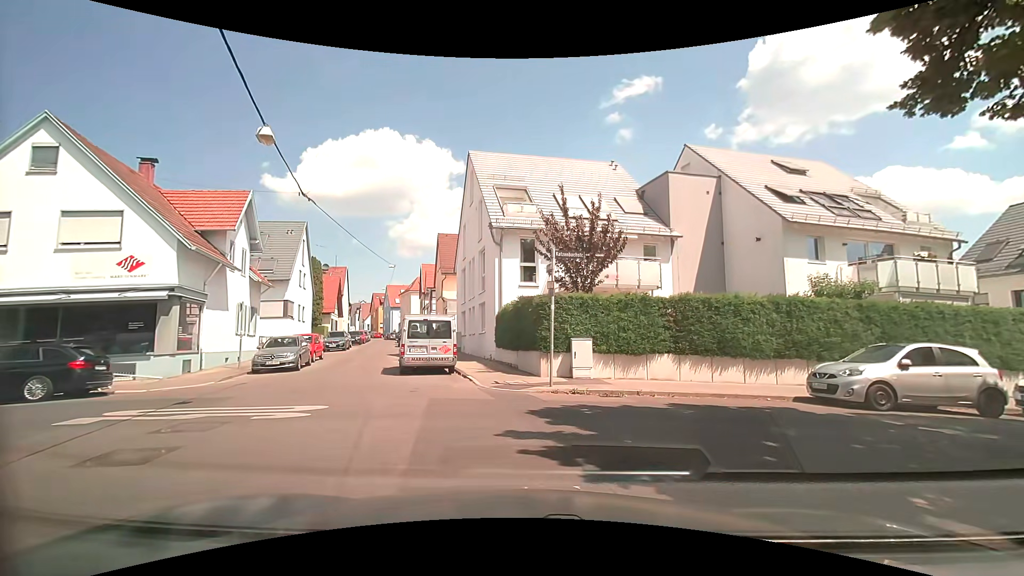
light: Day
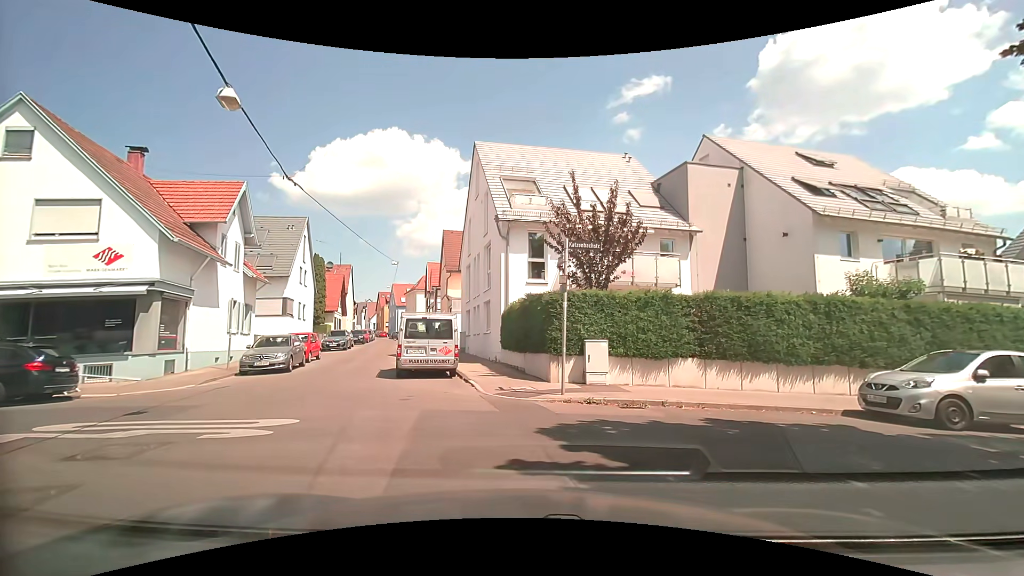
(0.0, +1.5) m; 0°
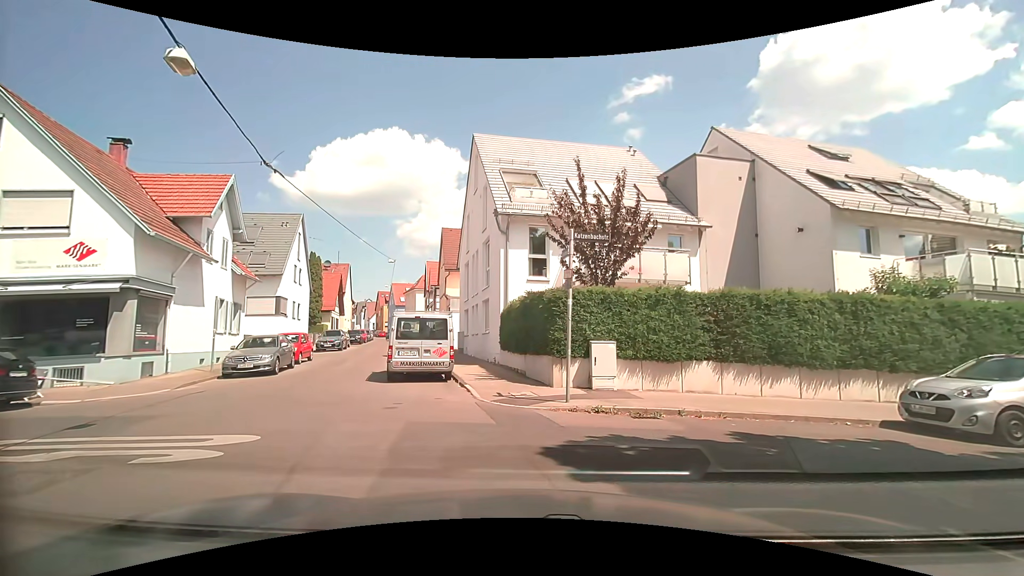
(0.0, +1.1) m; 0°
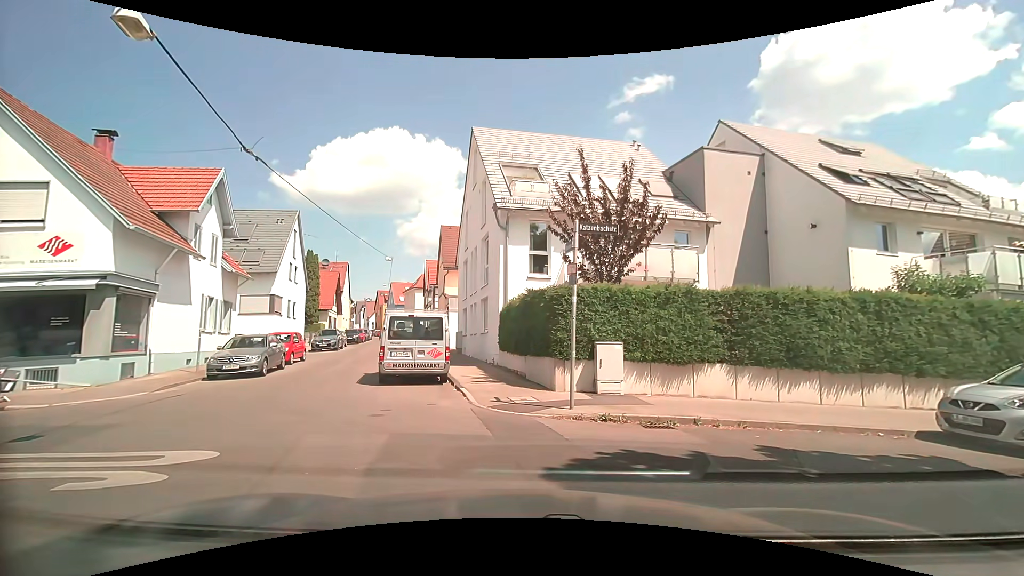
(0.0, +0.8) m; 0°
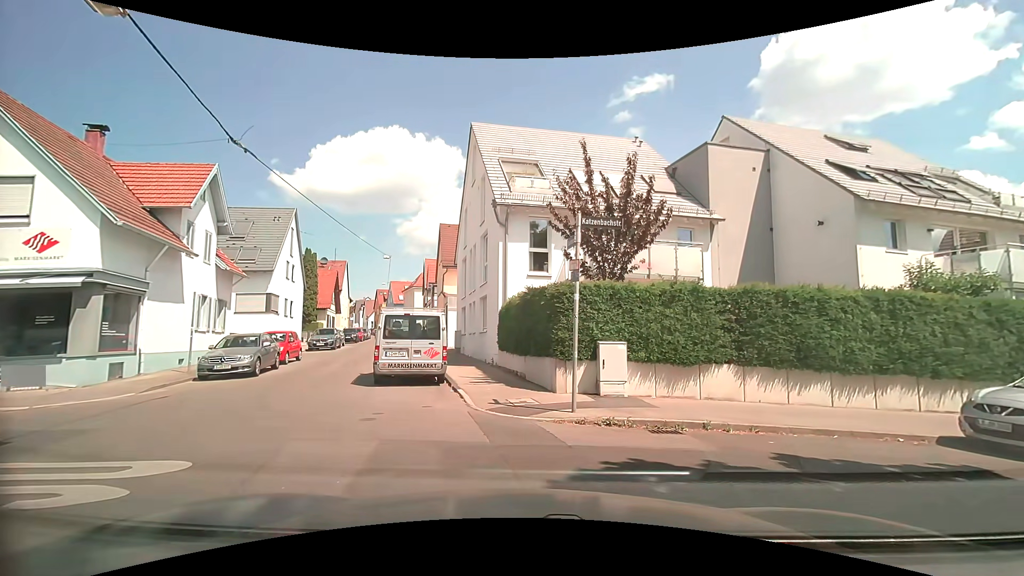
(0.0, +0.5) m; 0°
